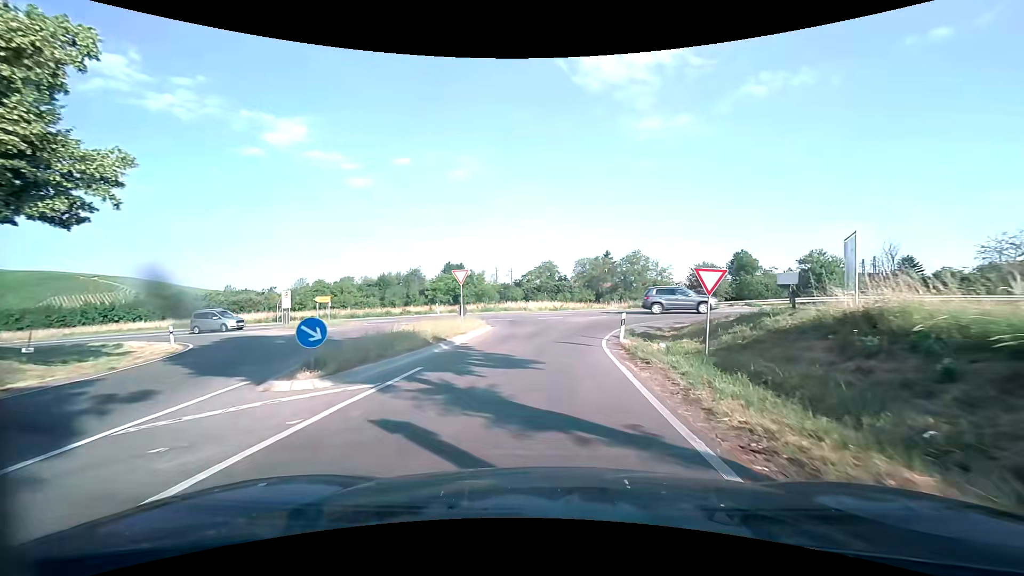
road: tertiary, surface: asphalt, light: Day
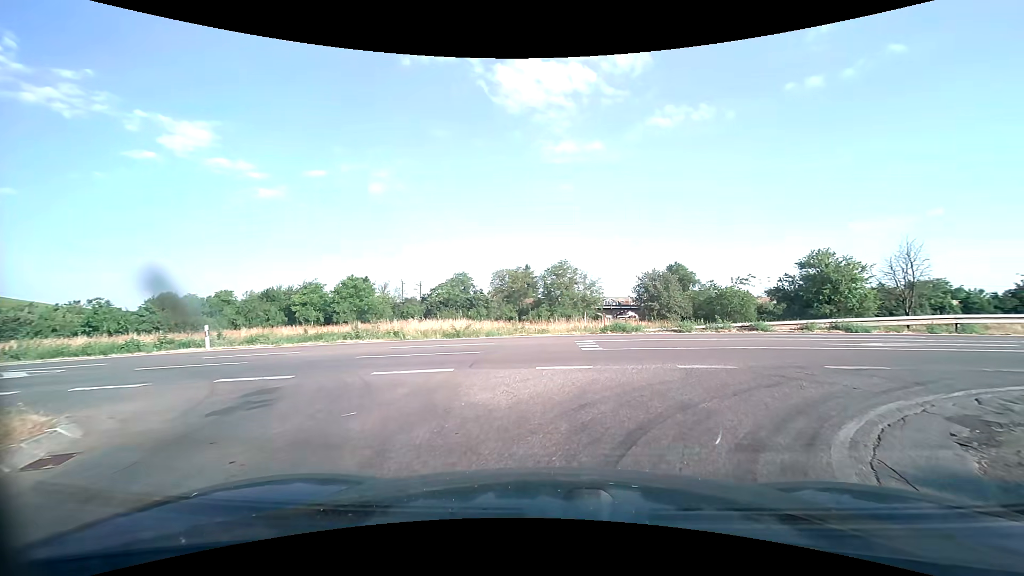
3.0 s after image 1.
(+1.0, +19.9) m; +11°
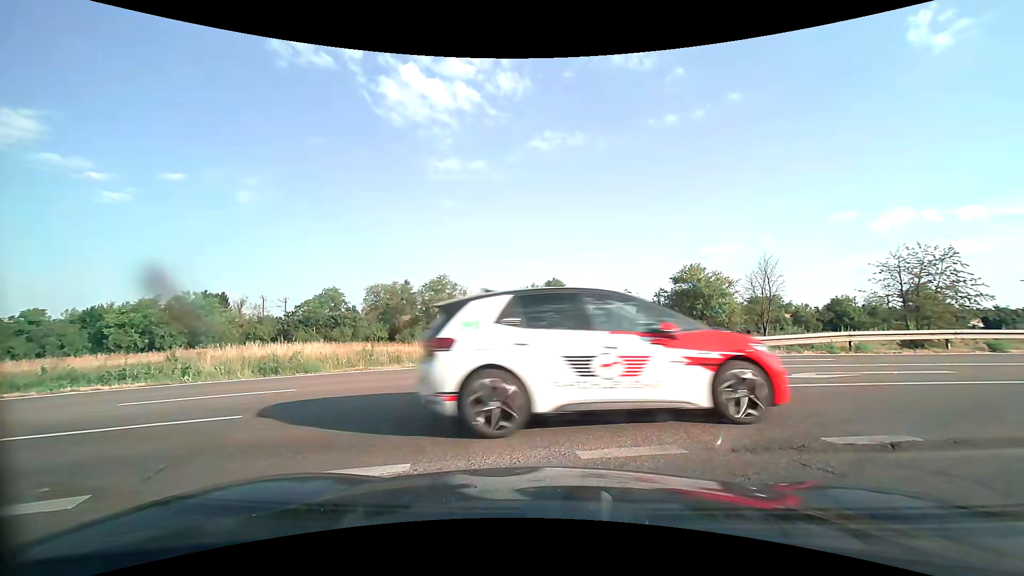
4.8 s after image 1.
(+0.4, +4.4) m; +15°
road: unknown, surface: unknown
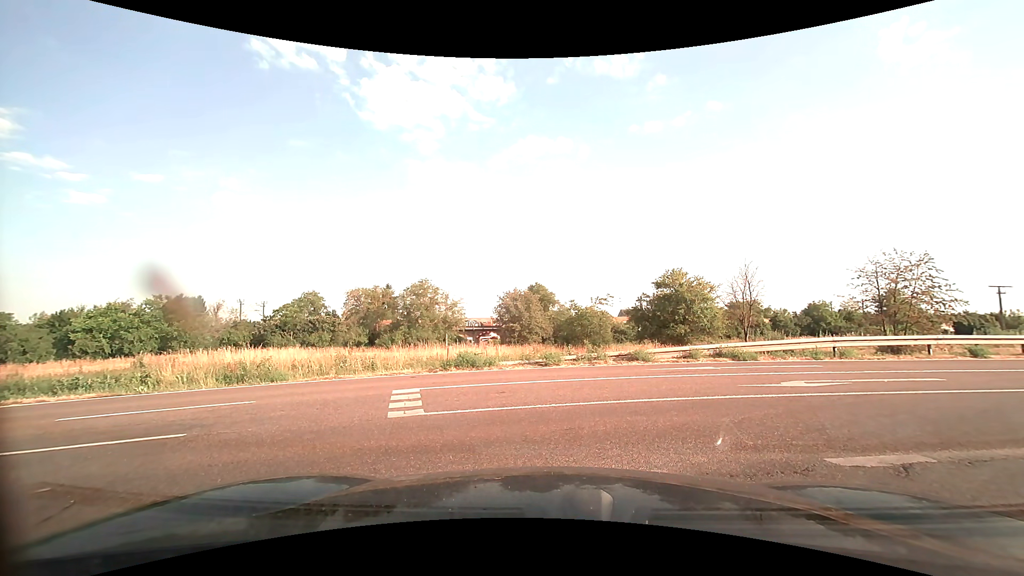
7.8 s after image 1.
(0.0, +0.6) m; 0°
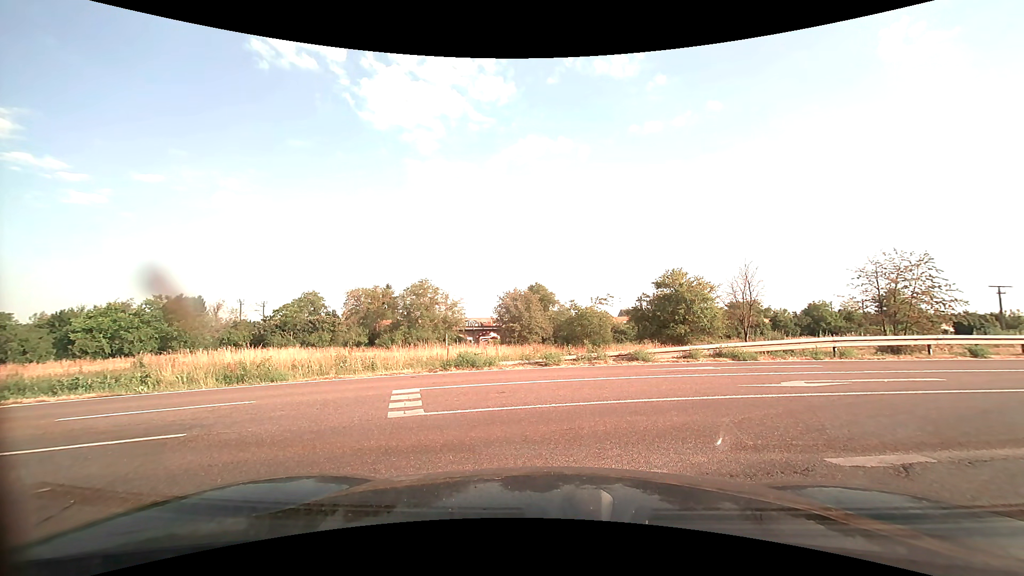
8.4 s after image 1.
(0.0, 0.0) m; 0°
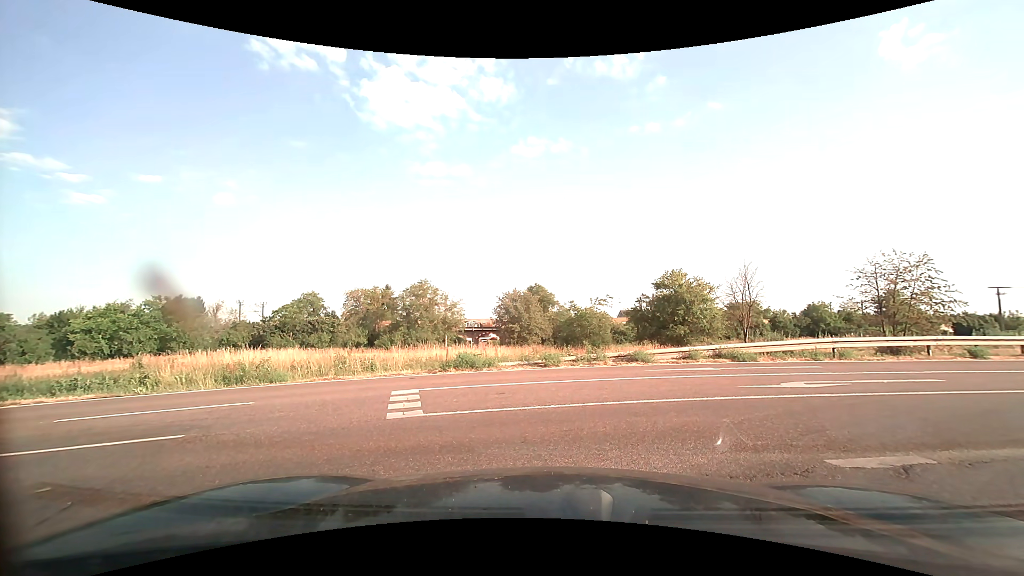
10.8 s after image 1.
(0.0, 0.0) m; 0°
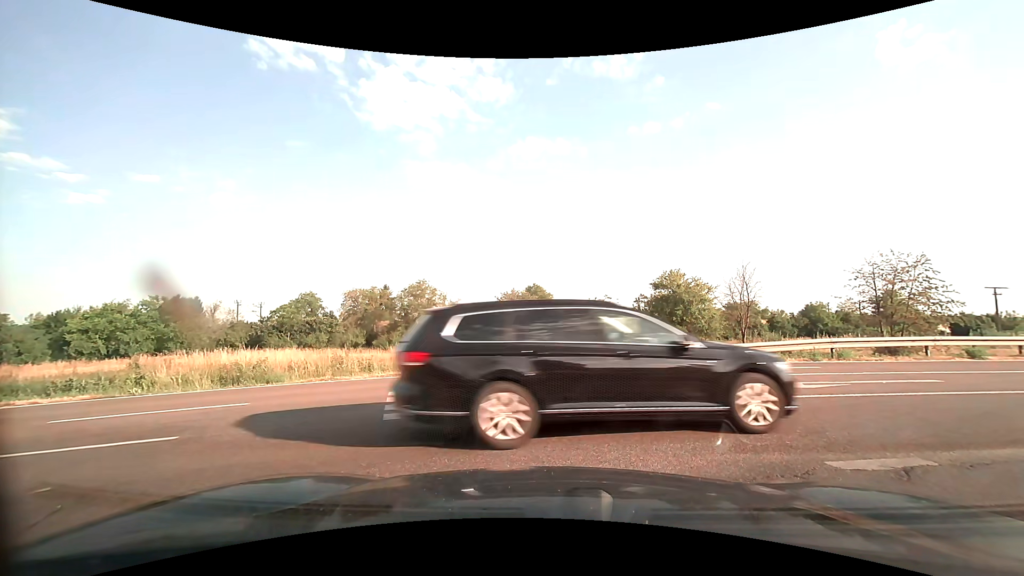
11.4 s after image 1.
(0.0, 0.0) m; 0°
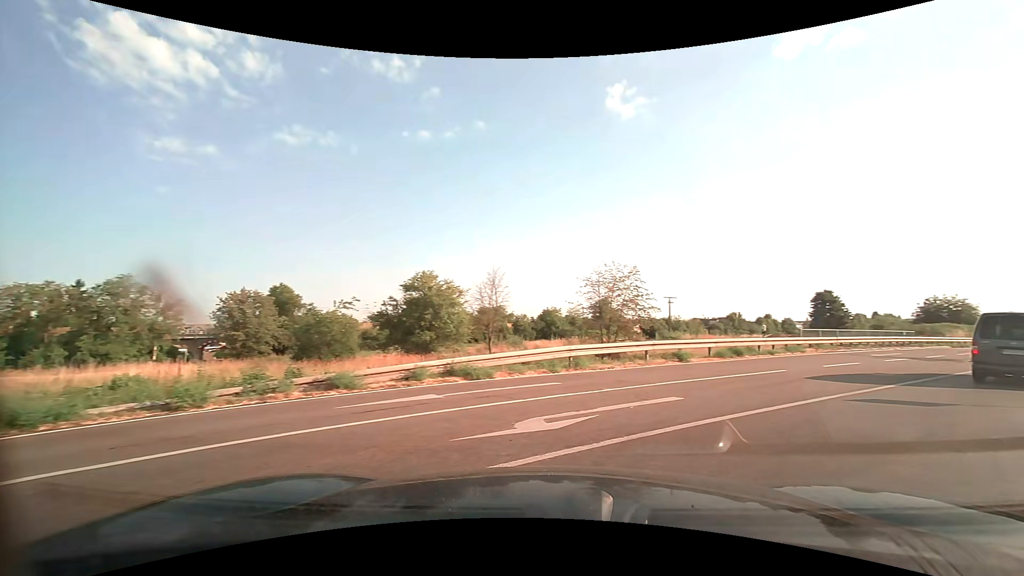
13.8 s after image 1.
(+1.0, +4.6) m; +27°
(+4, +9) (+11, +16) (+18, +23) (+26, +30) (+33, +36) (+40, +43) (+48, +50) (+55, +57) (+62, +64) (+70, +70) m
